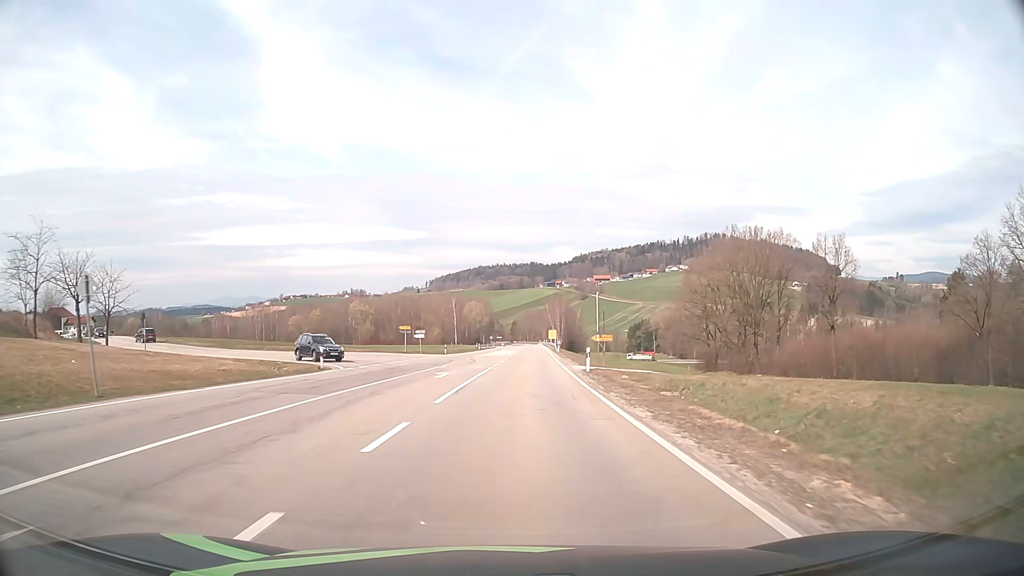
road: secondary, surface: asphalt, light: Day
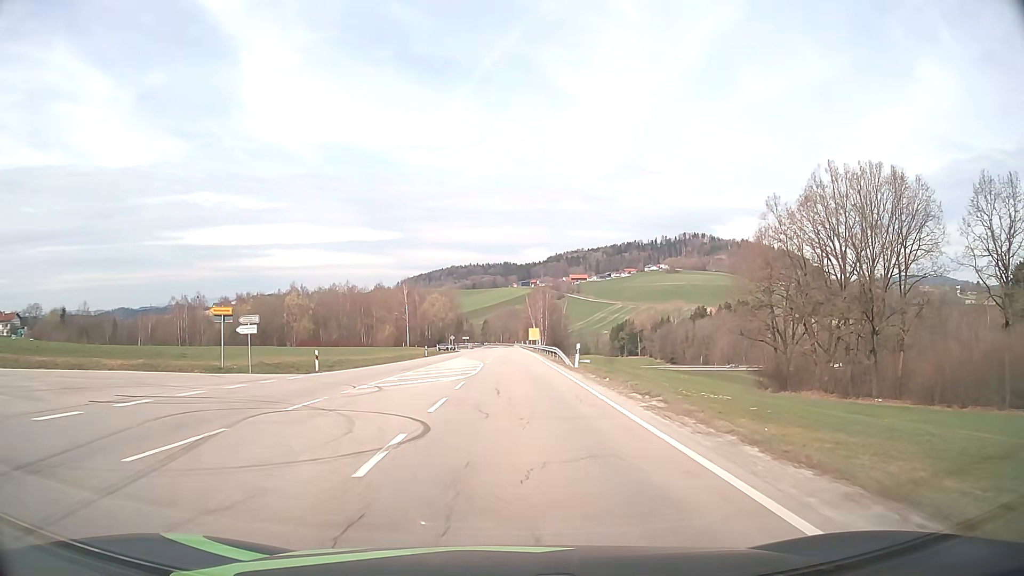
(+1.0, +41.7) m; +2°
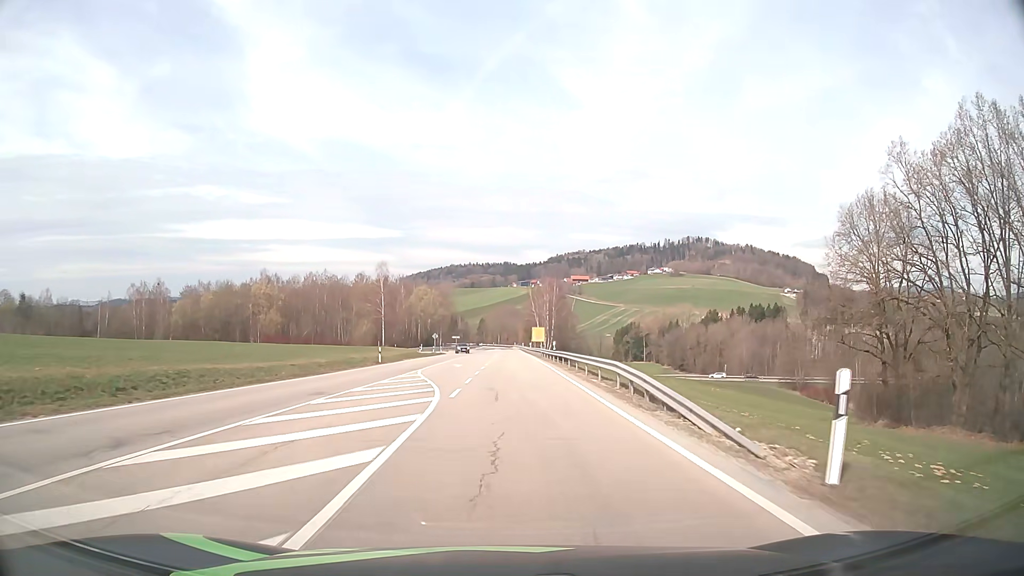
(0.0, +25.4) m; 0°
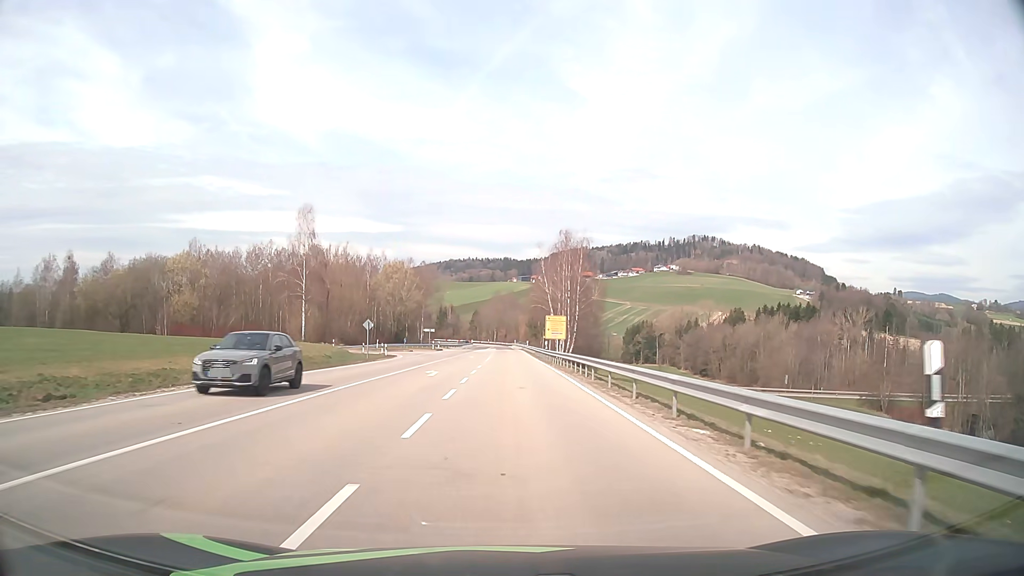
(+0.3, +43.4) m; 0°
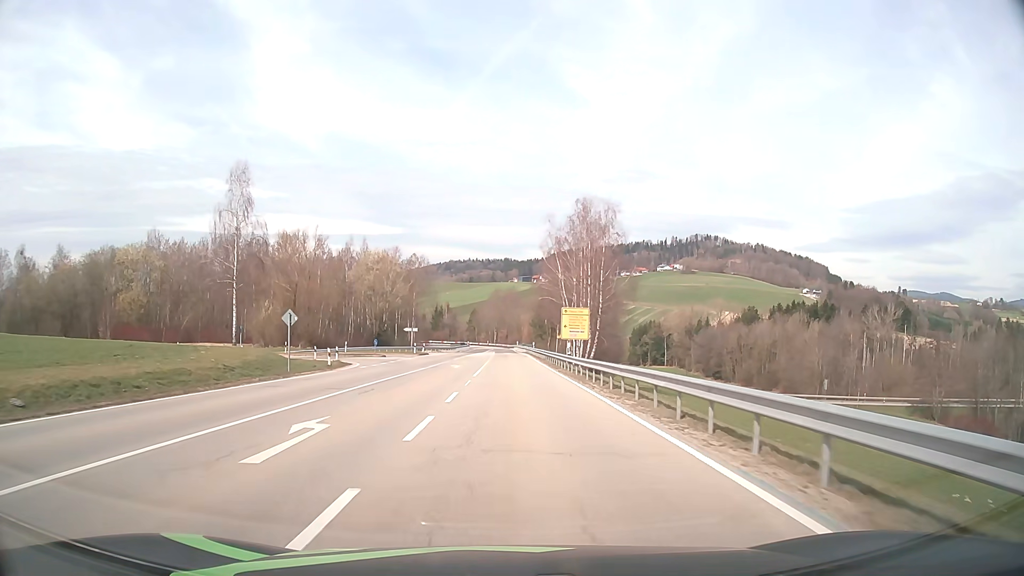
(0.0, +18.4) m; 0°
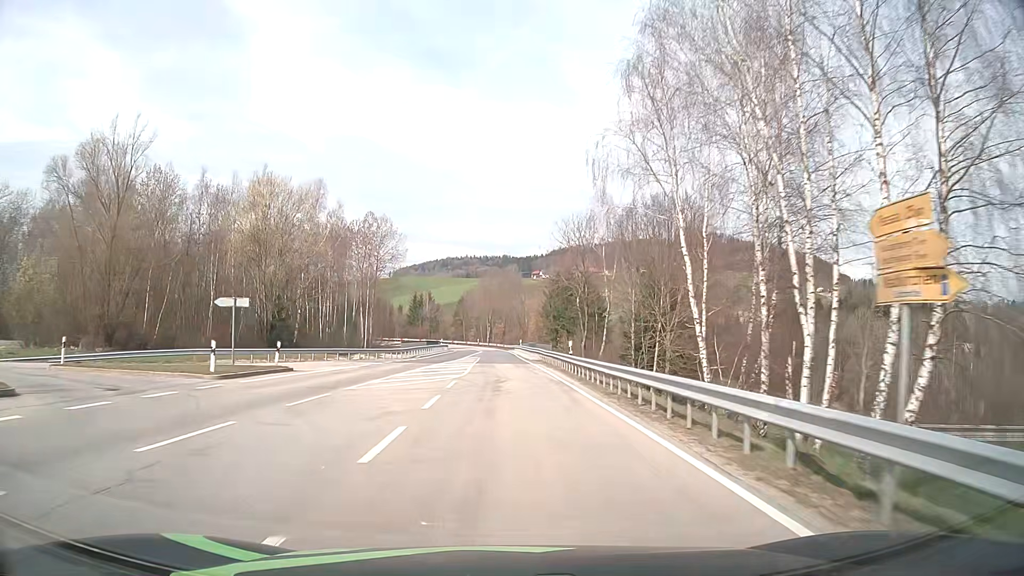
(+0.2, +48.0) m; 0°
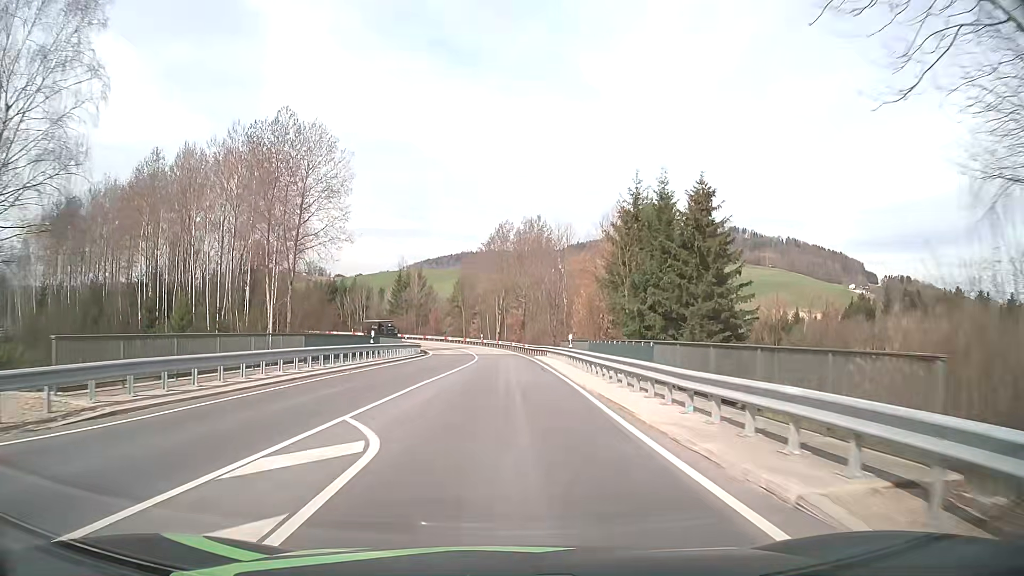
(-0.6, +47.9) m; -2°
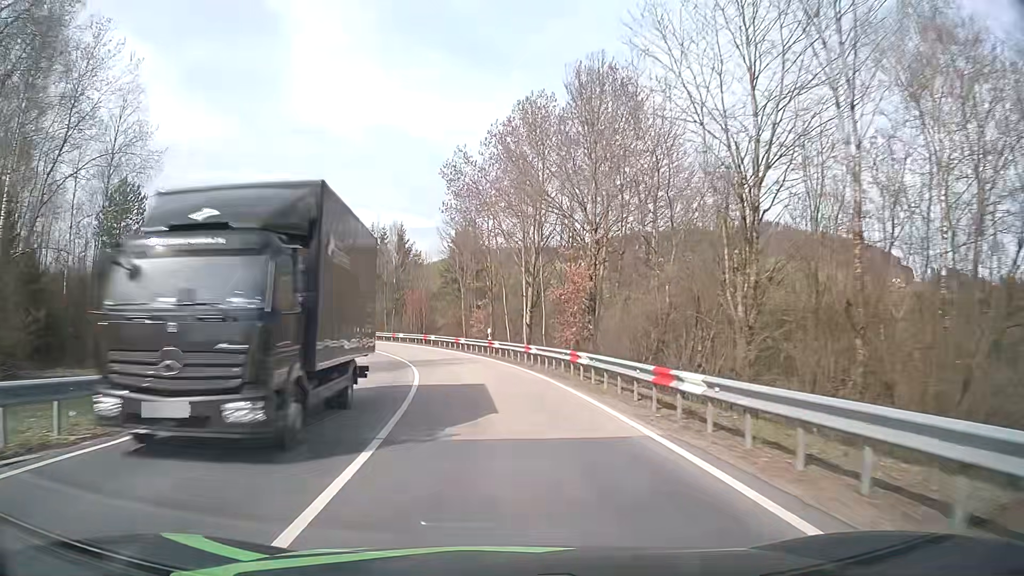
(-0.3, +46.9) m; -2°
(0, +10) (-1, +20) (-3, +30) (-5, +39) (-9, +49) (-13, +58) (-19, +66) (-25, +74) (-32, +81) (-40, +87) m
